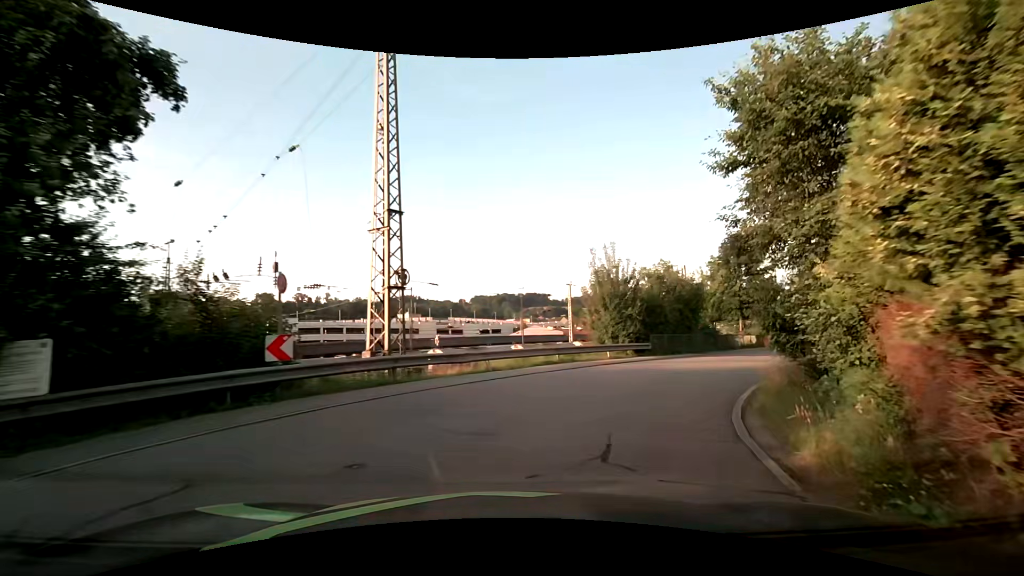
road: residential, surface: asphalt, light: Day
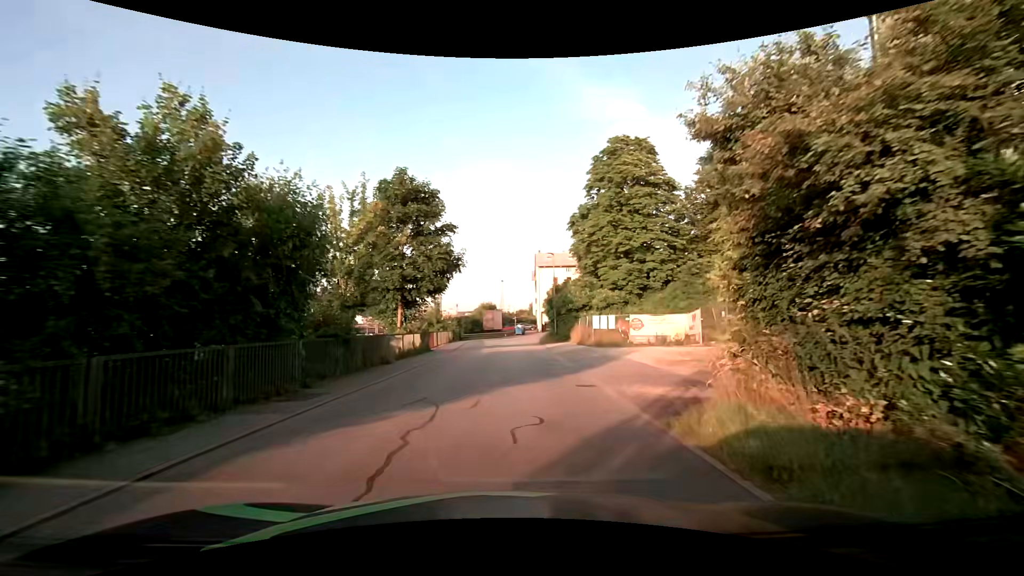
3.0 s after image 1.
(+7.6, +19.7) m; +40°
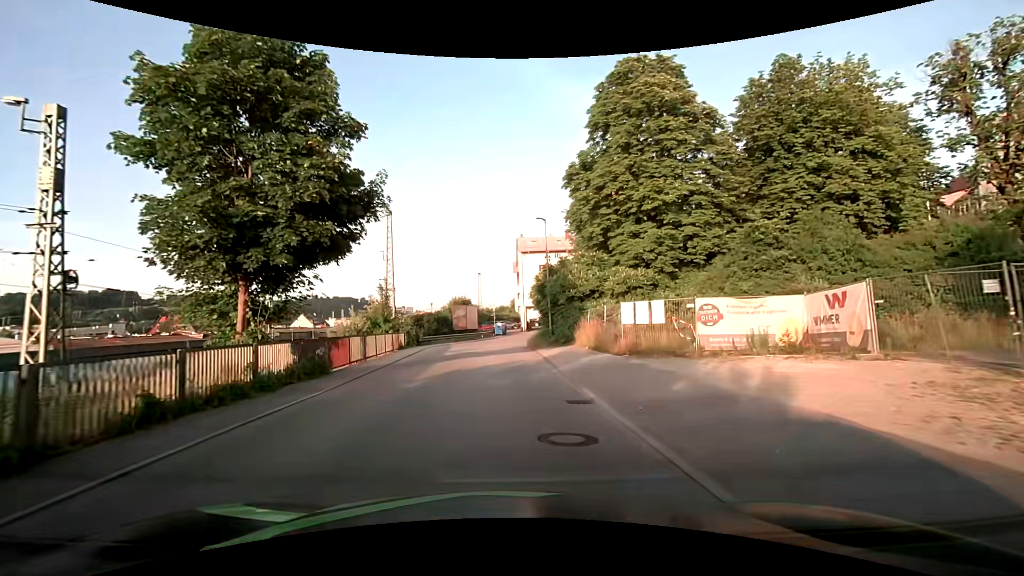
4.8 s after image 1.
(+0.3, +14.0) m; +3°
(0, +10) (-1, +20) (-1, +30) (-1, +40) (+2, +50) (+9, +57) (+18, +60) (+28, +60) (+38, +60) (+48, +60) m
